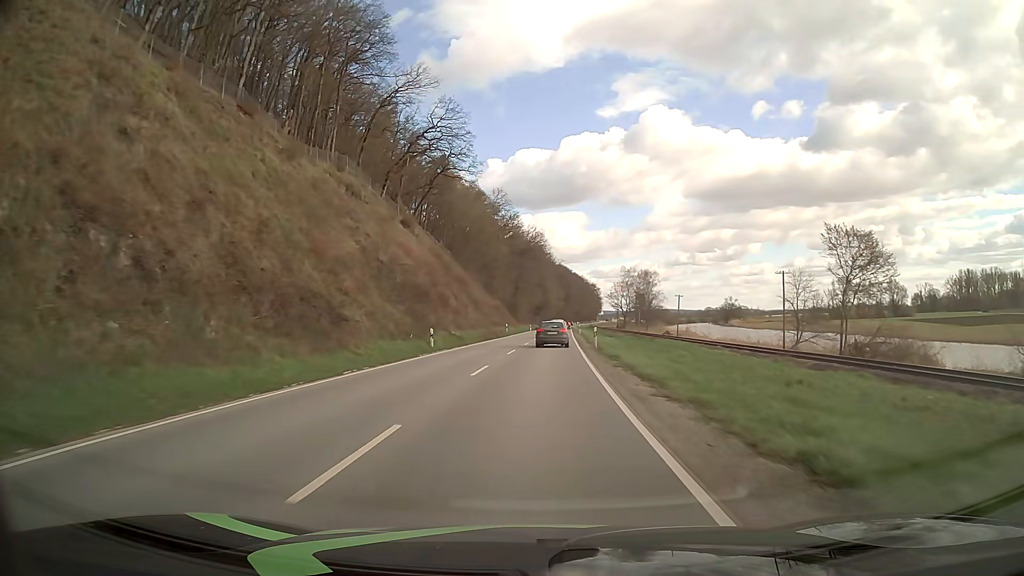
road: secondary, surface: asphalt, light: Day
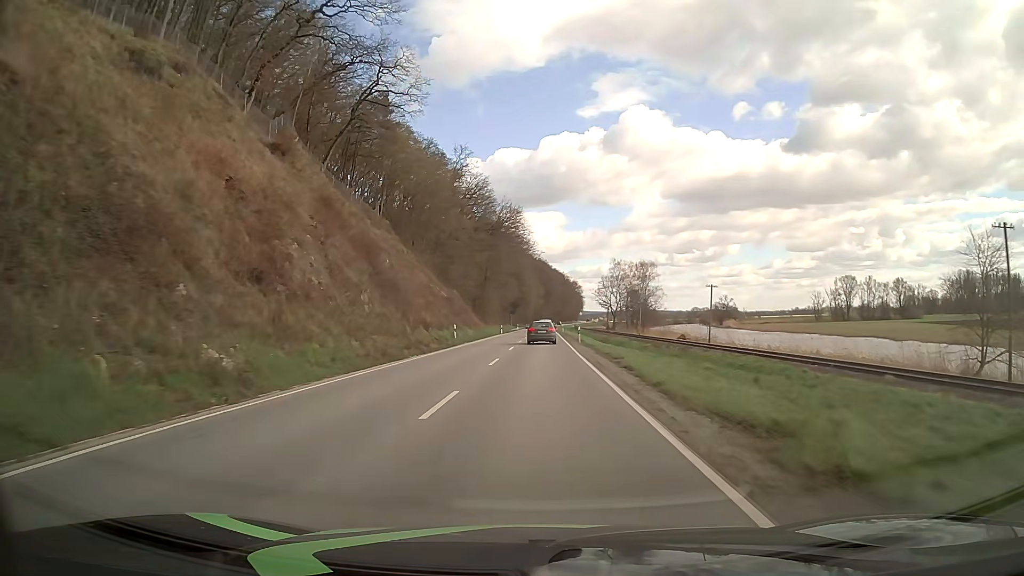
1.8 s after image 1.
(+0.7, +31.3) m; +2°
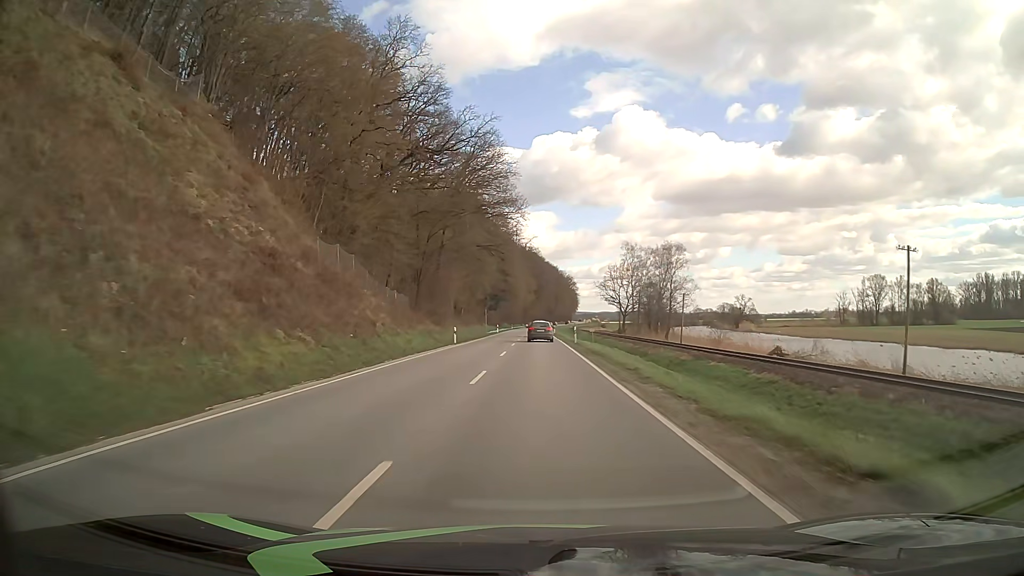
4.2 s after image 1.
(+0.5, +42.8) m; +1°
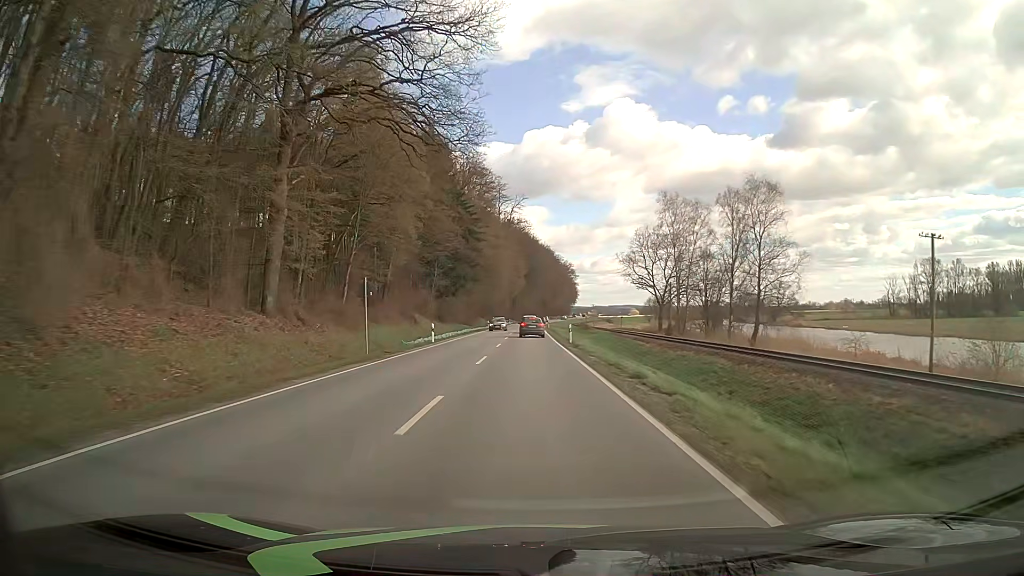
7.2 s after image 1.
(+0.5, +54.8) m; +1°
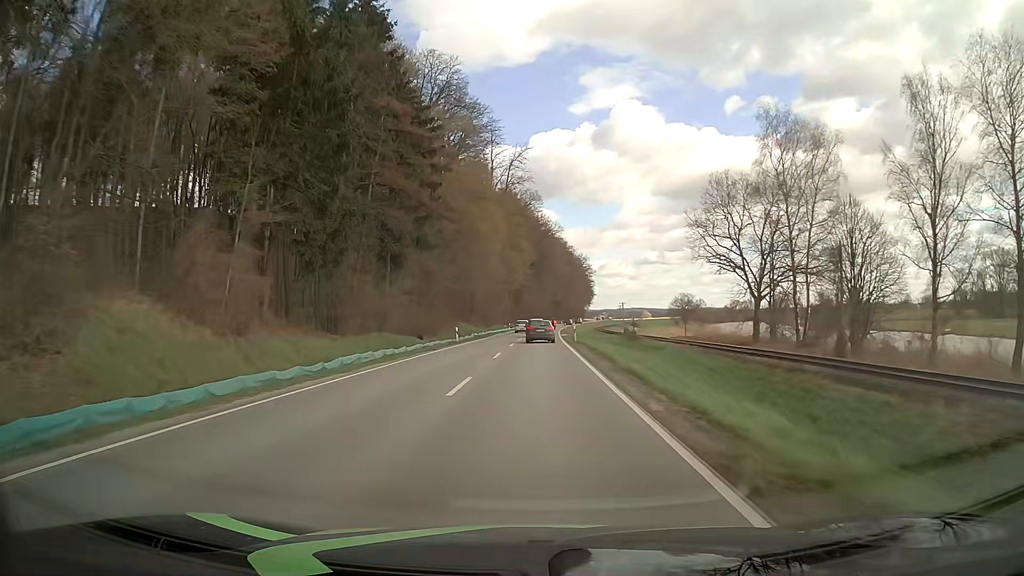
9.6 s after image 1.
(-0.4, +43.3) m; -1°
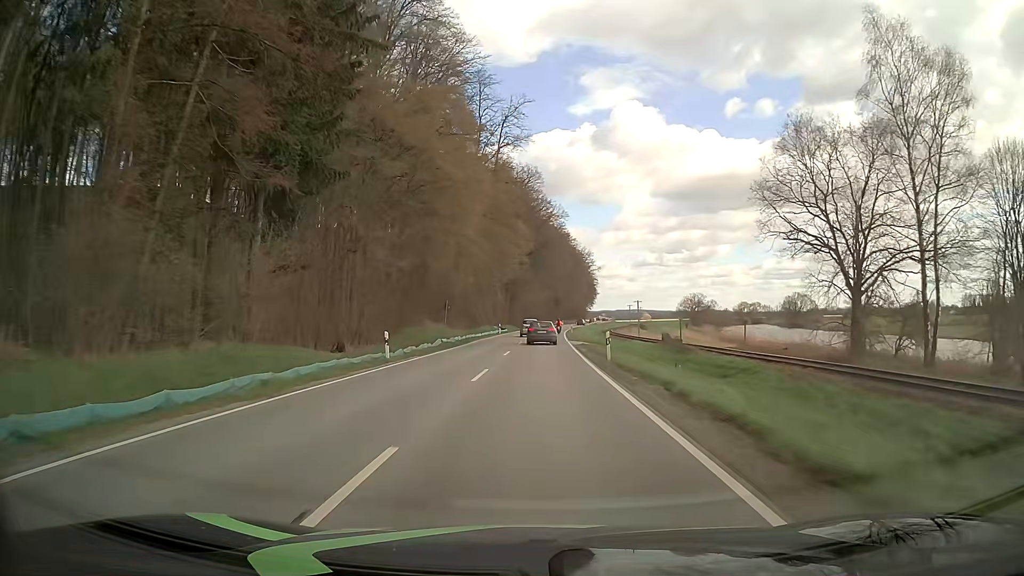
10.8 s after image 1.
(0.0, +21.0) m; 0°
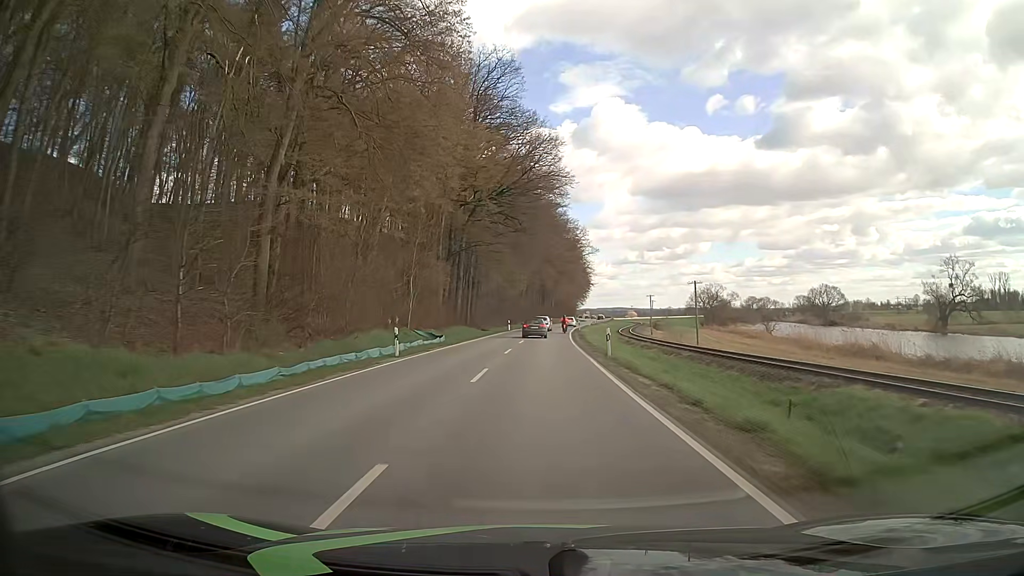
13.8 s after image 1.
(+0.9, +48.4) m; +2°
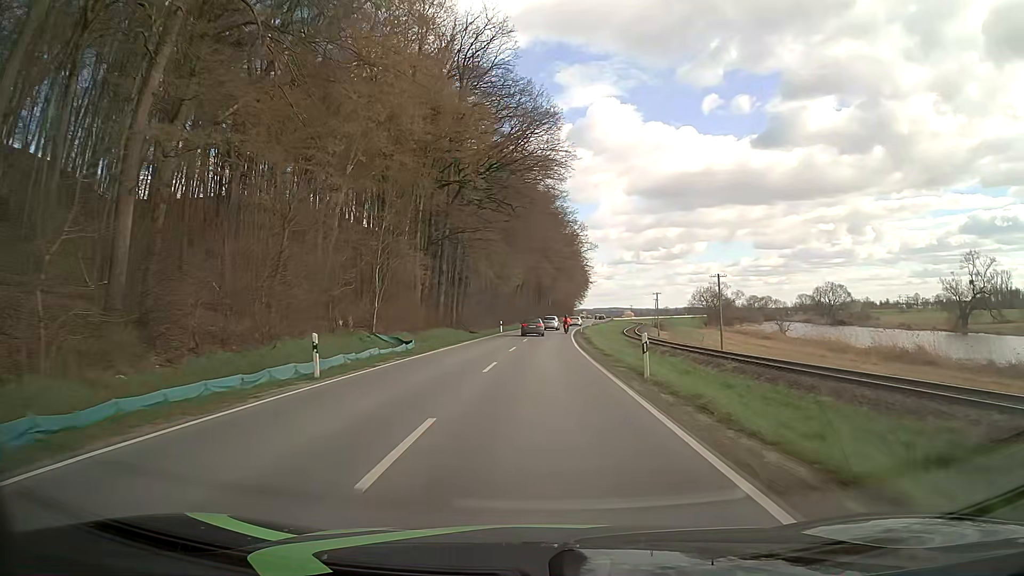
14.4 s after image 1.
(0.0, +9.0) m; 0°
(0, +10) (0, +20) (0, +30) (+1, +40) (+1, +50) (+2, +60) (+2, +70) (+3, +80) (+4, +90) (+6, +100) m
